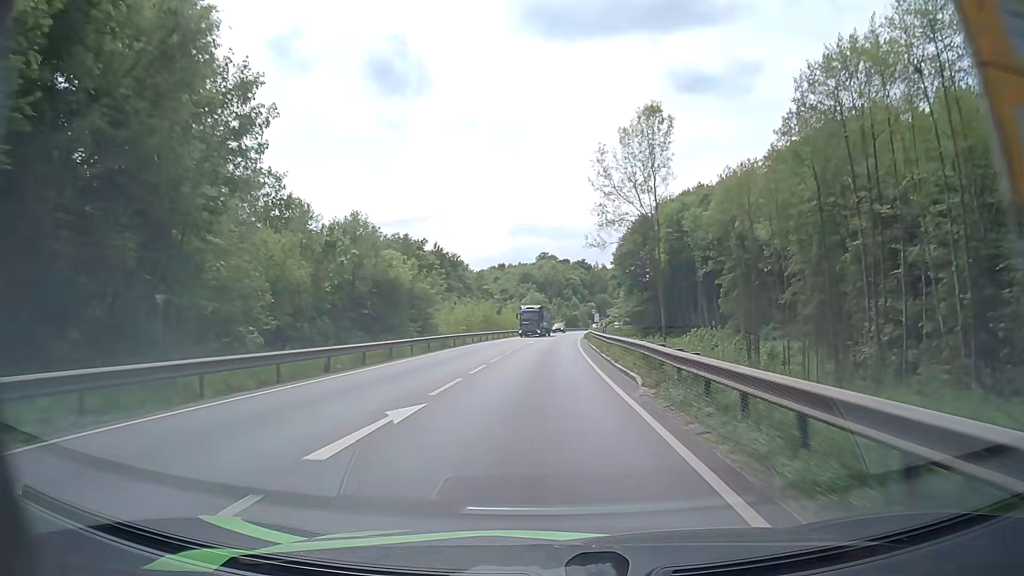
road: primary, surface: asphalt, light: Day
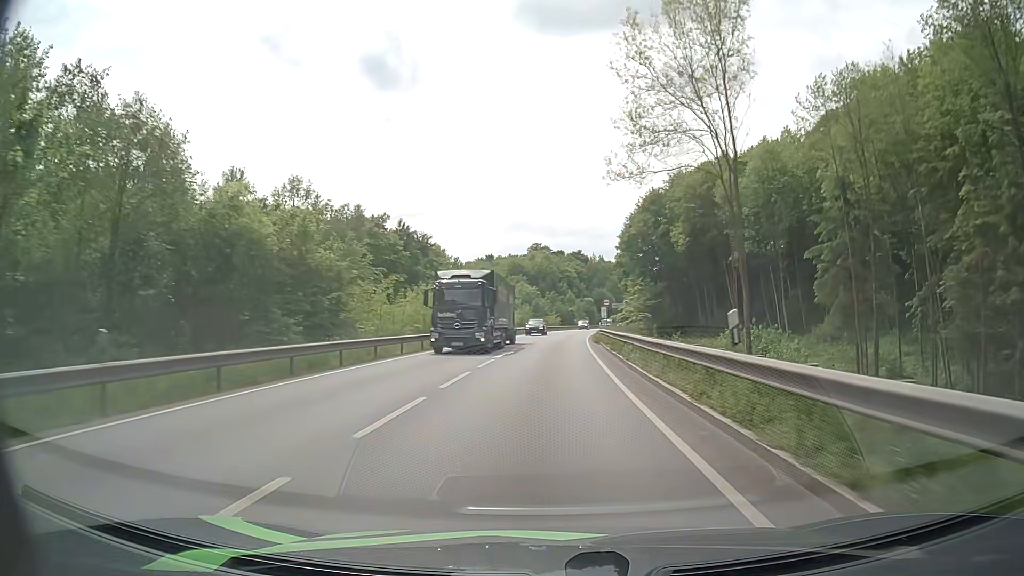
(0.0, +23.4) m; 0°
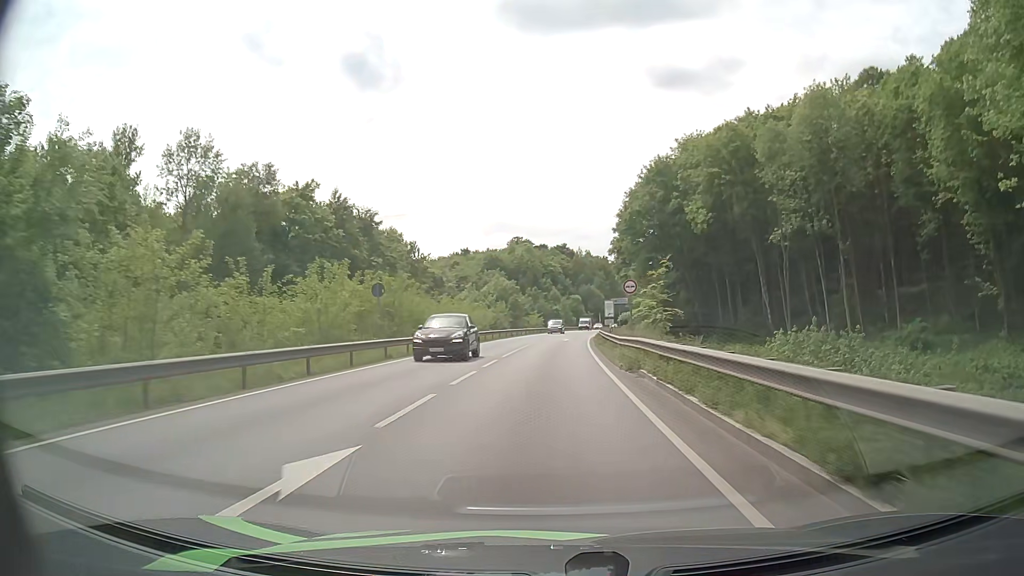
(+0.4, +22.7) m; +2°
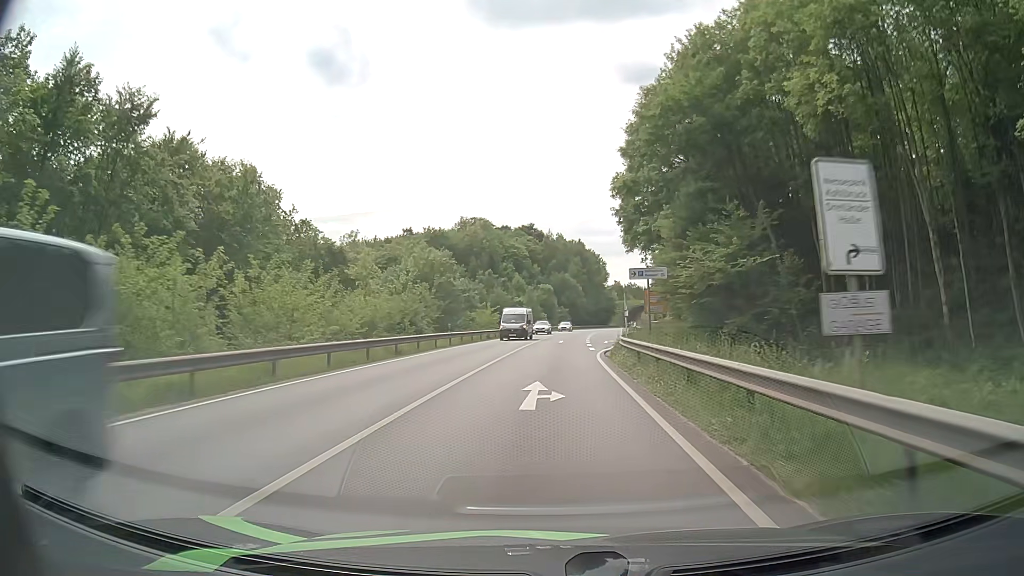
(+1.0, +41.9) m; +3°
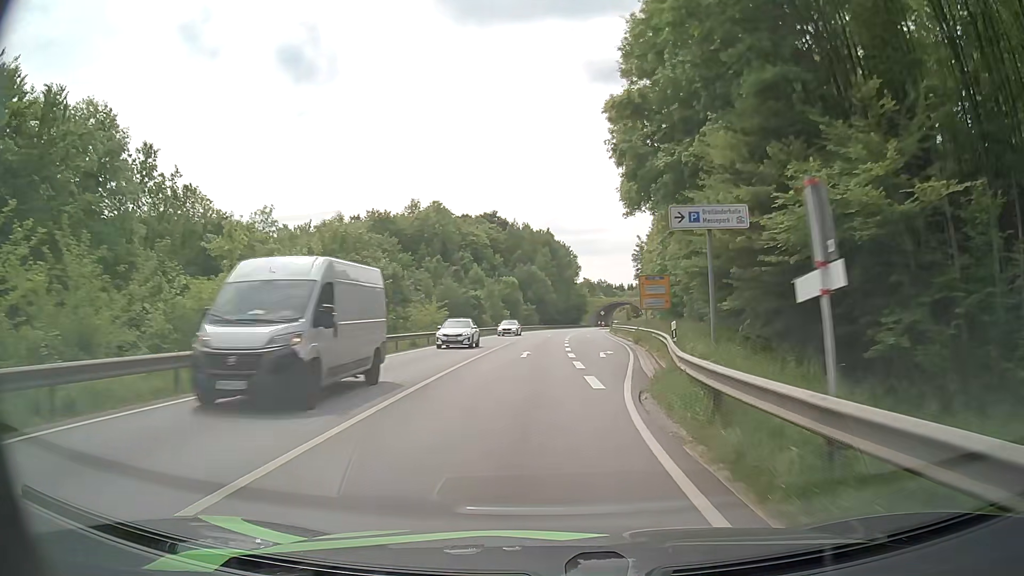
(+0.4, +19.5) m; +3°
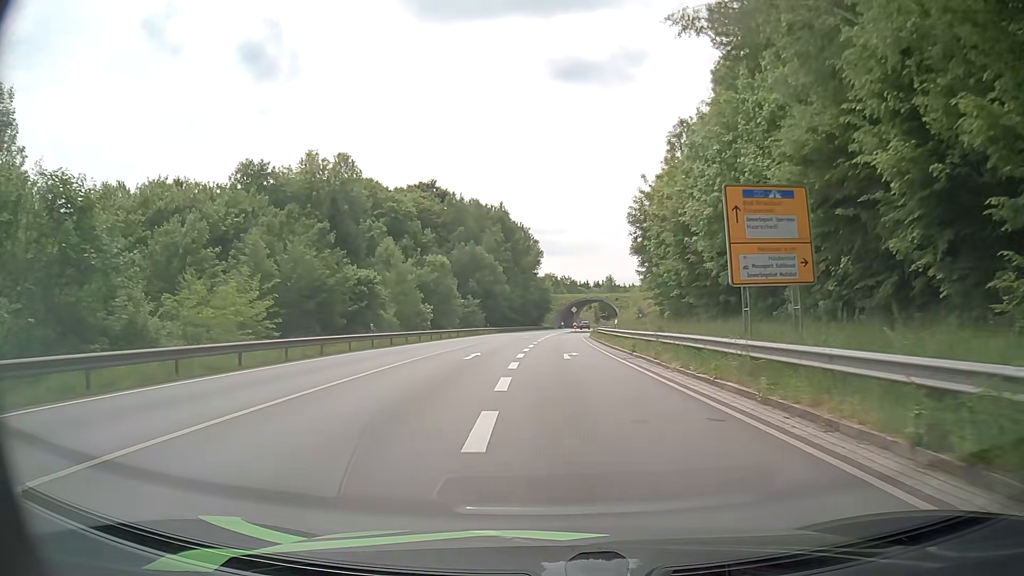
(+1.4, +36.3) m; +3°
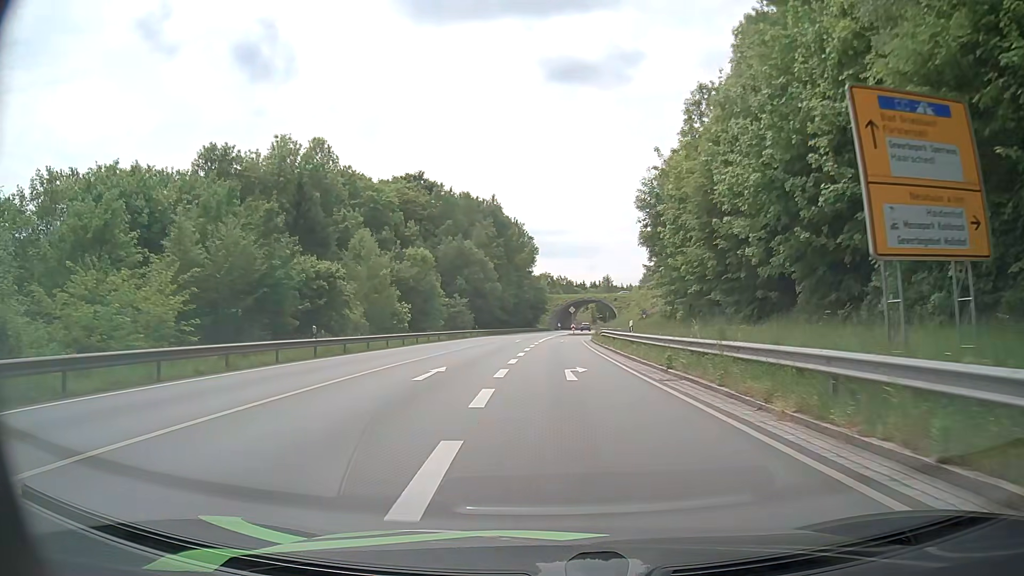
(0.0, +8.4) m; 0°
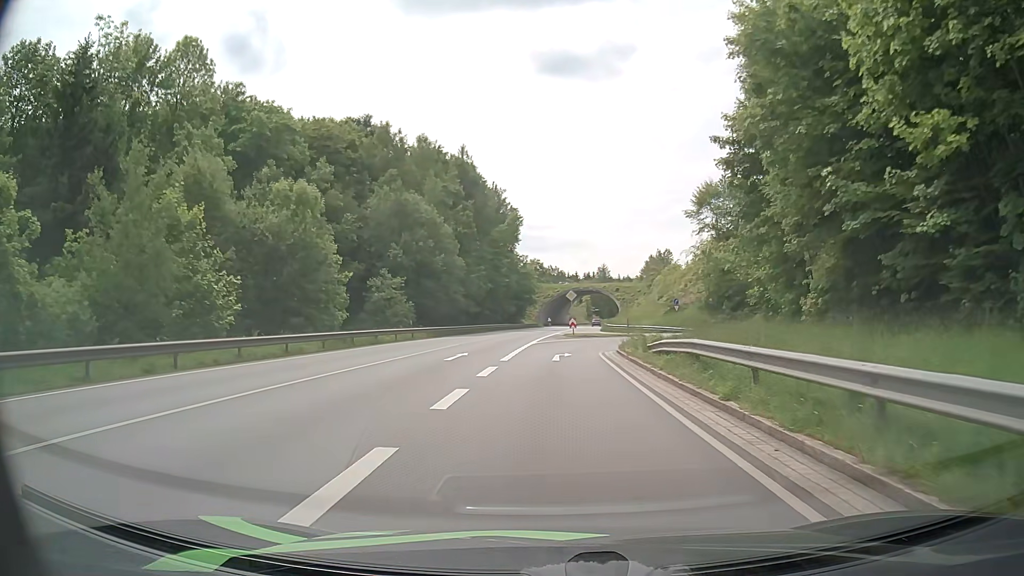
(+0.5, +30.3) m; +1°
(0, +10) (0, +20) (+1, +30) (+4, +39) (+11, +47) (+20, +50) (+30, +52) (+40, +55) (+49, +59) (+56, +66) m
